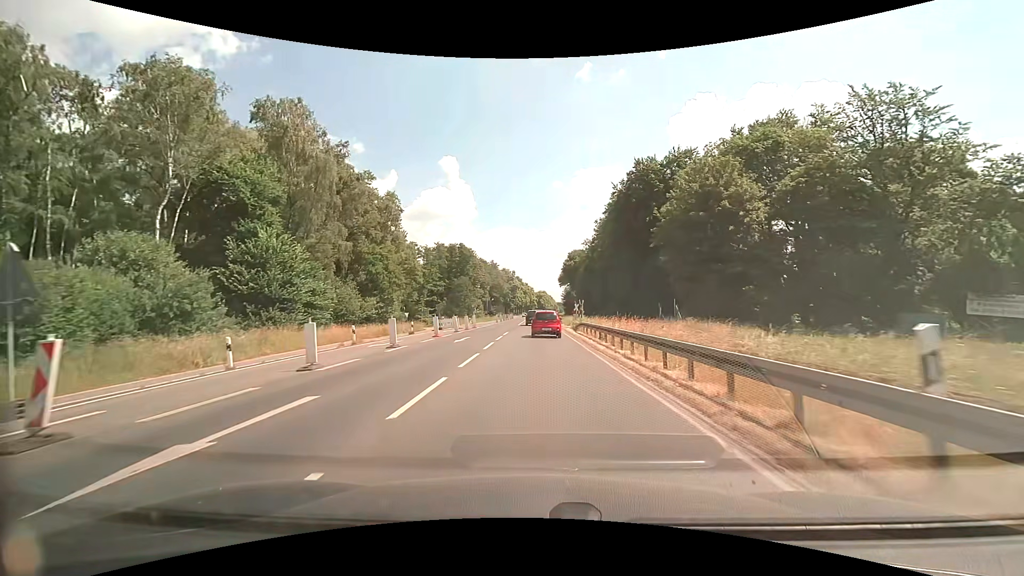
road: trunk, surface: asphalt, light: Day
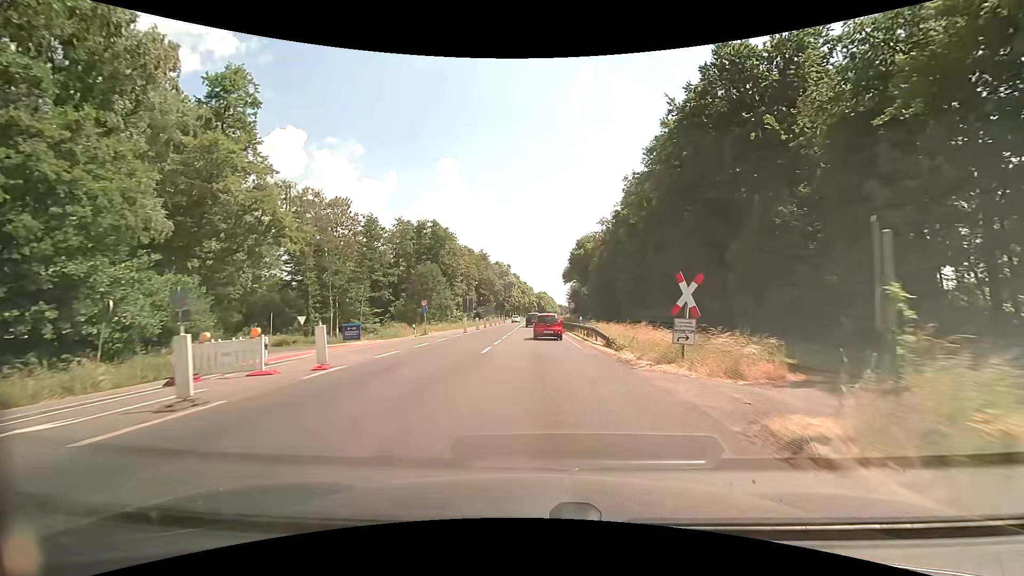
(0.0, +37.3) m; 0°
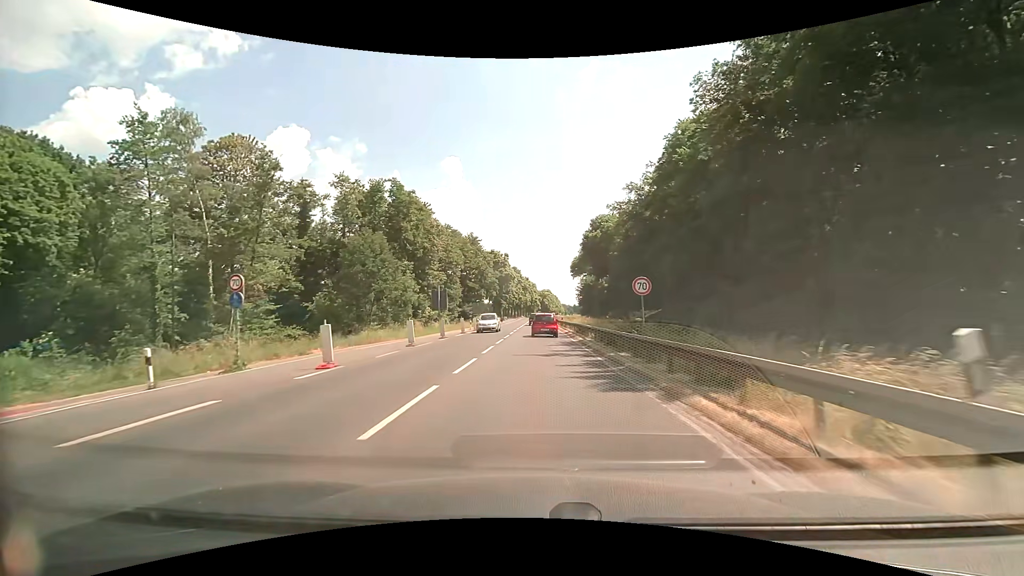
(-0.1, +30.3) m; -1°
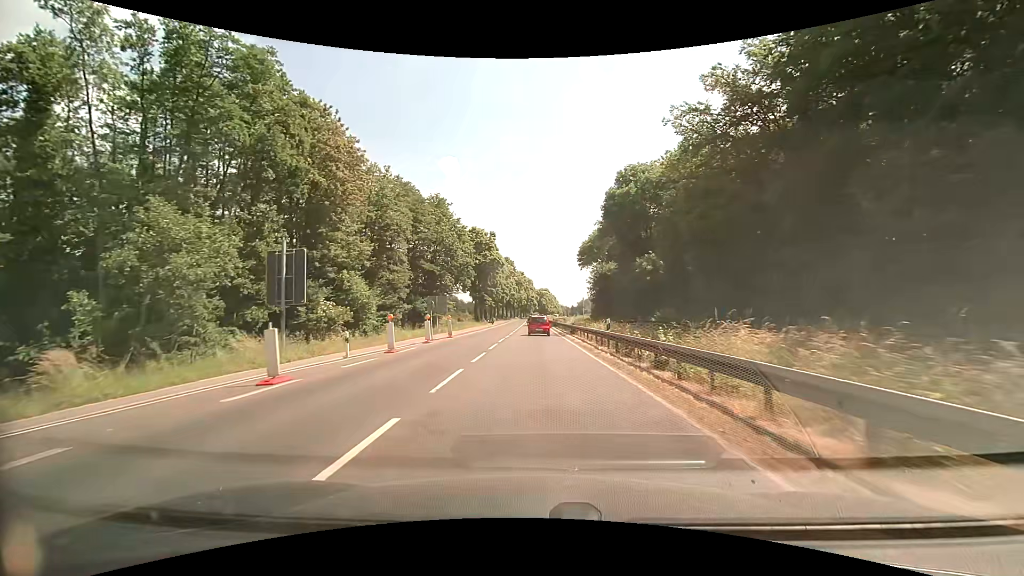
(+0.3, +39.3) m; +1°
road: primary
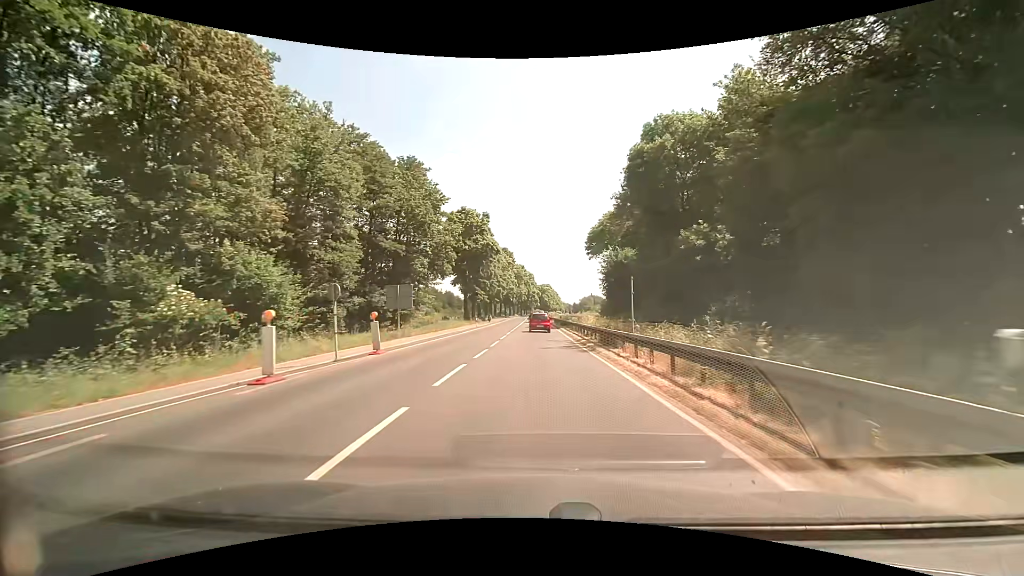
(+0.1, +17.7) m; 0°
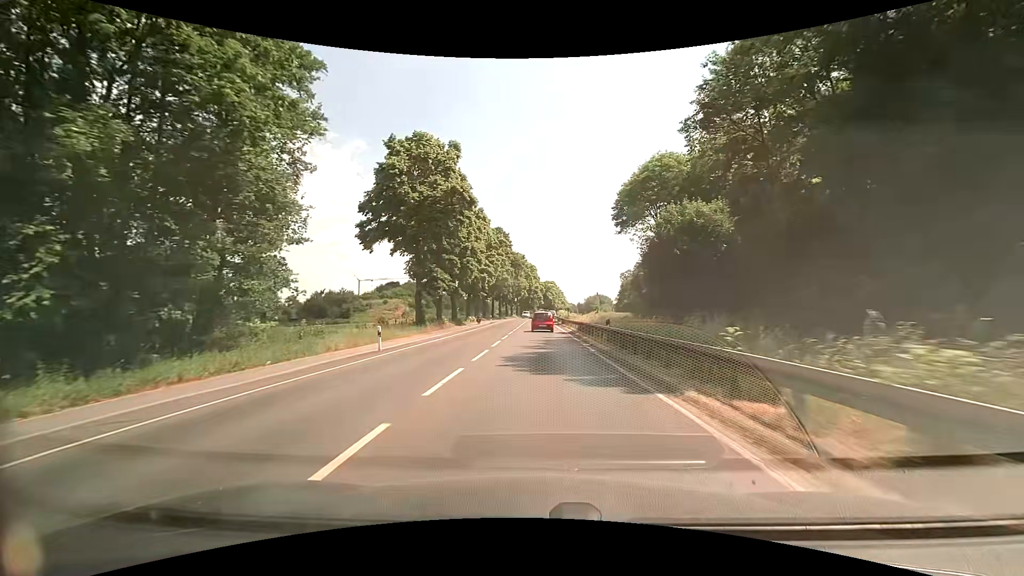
(0.0, +37.4) m; 0°
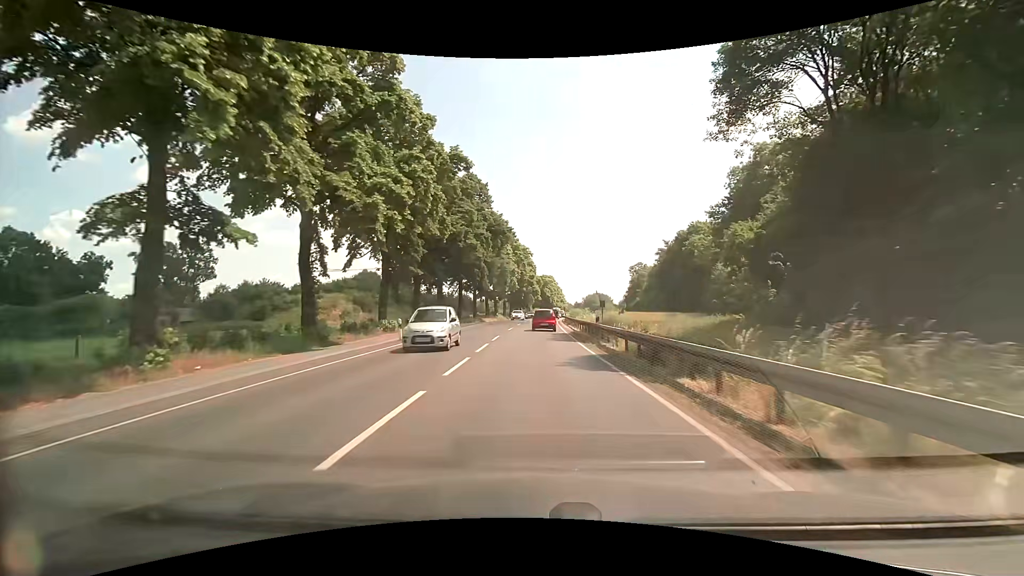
(-0.2, +46.0) m; 0°
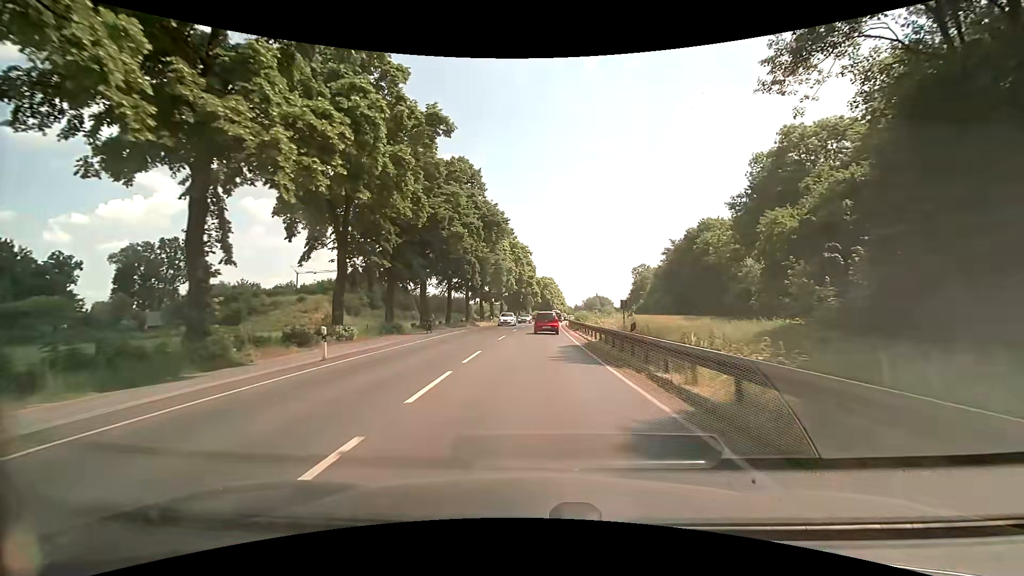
(0.0, +8.9) m; 0°
(0, +10) (0, +20) (0, +30) (+1, +40) (+1, +50) (+1, +60) (+2, +70) (+3, +80) (+3, +90) (+4, +100) m
